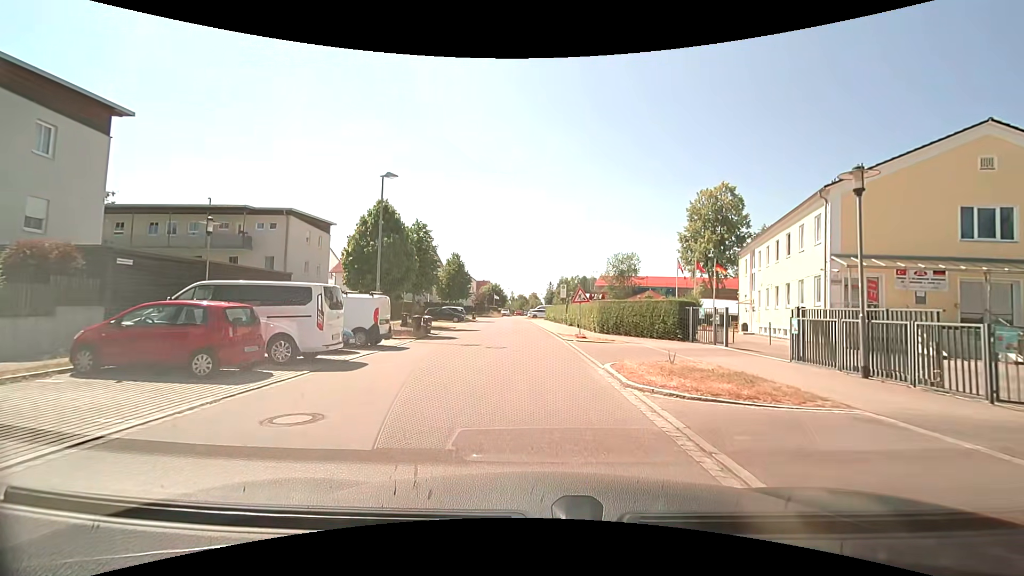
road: residential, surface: asphalt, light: Day
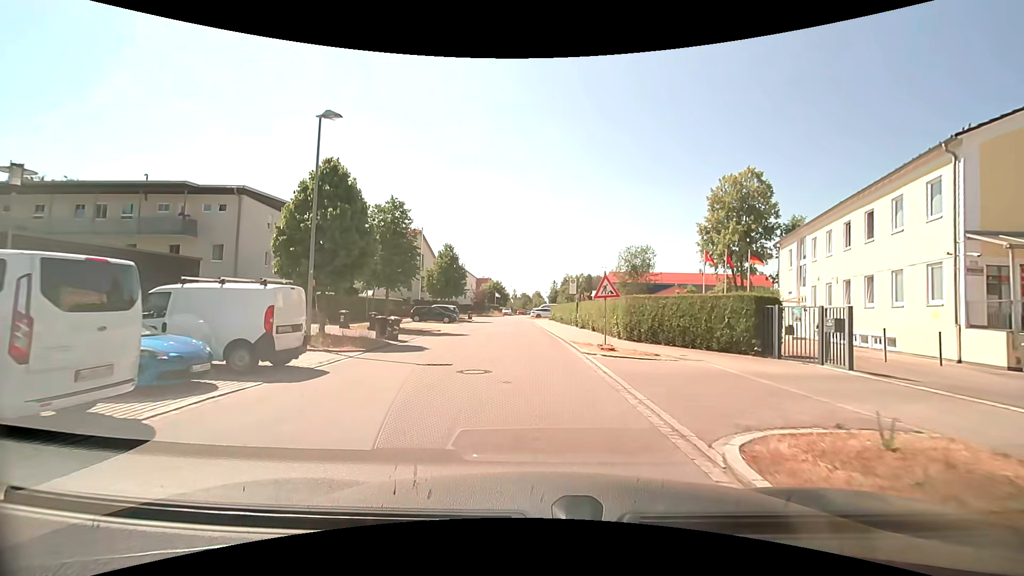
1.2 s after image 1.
(0.0, +7.3) m; 0°
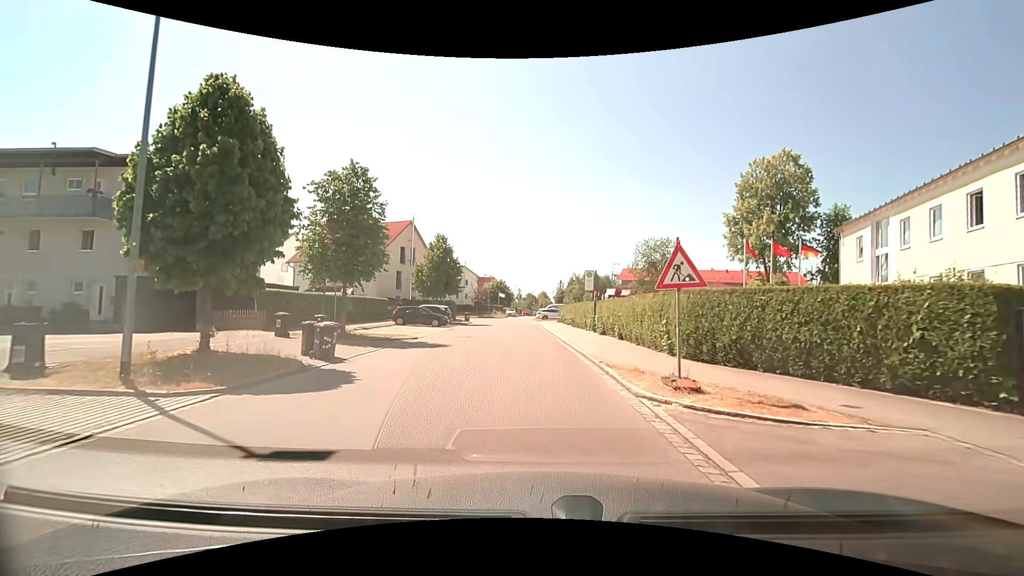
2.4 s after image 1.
(0.0, +7.4) m; 0°
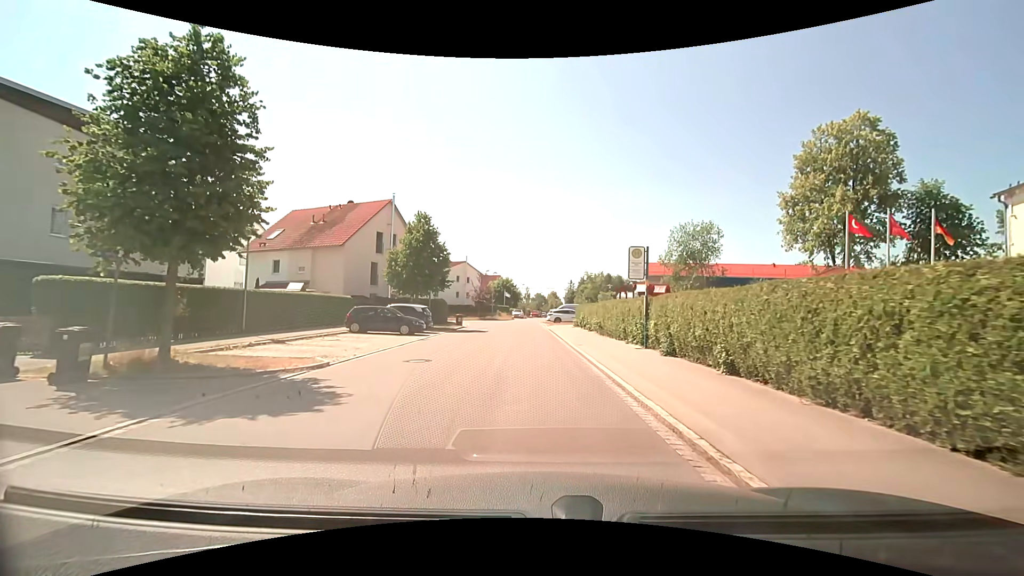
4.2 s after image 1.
(-0.1, +11.0) m; -1°
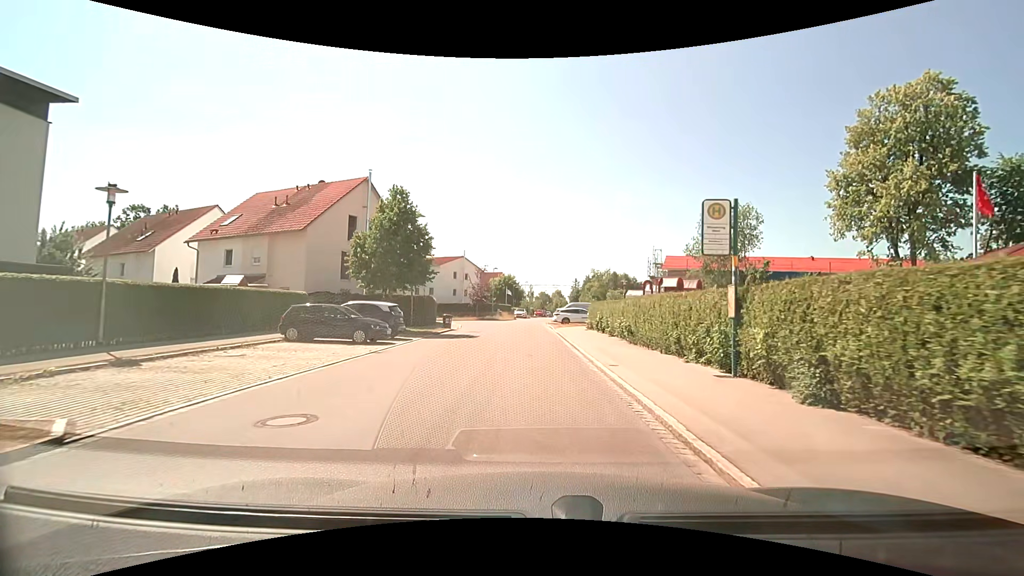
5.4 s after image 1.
(0.0, +7.3) m; -1°
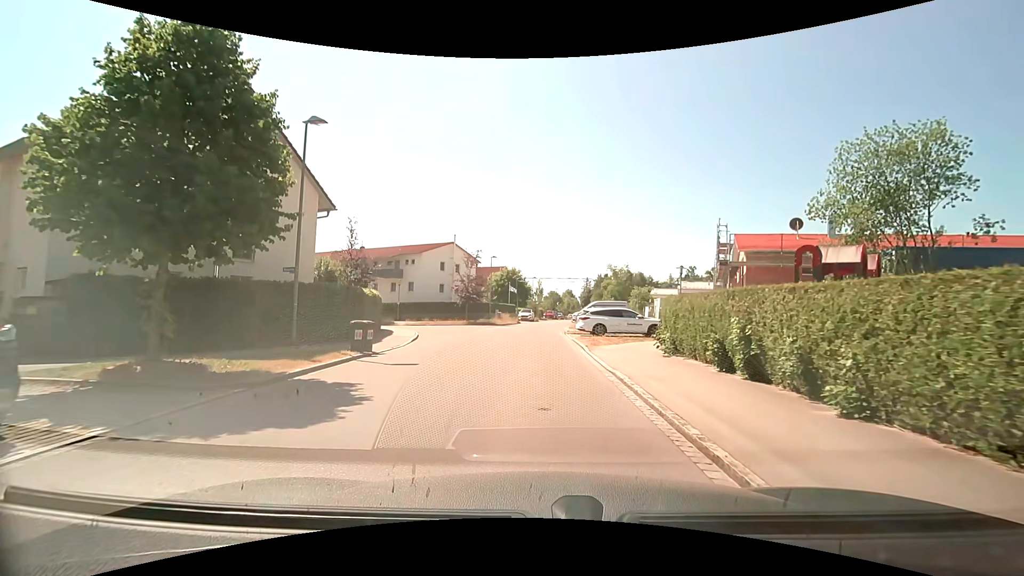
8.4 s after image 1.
(-0.2, +17.7) m; -1°
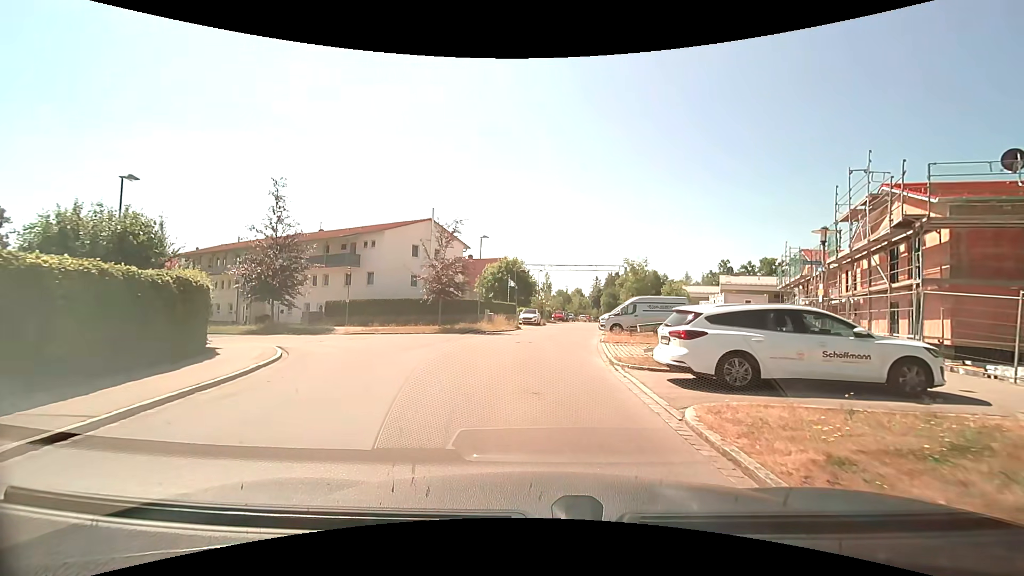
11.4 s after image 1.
(0.0, +16.7) m; -1°
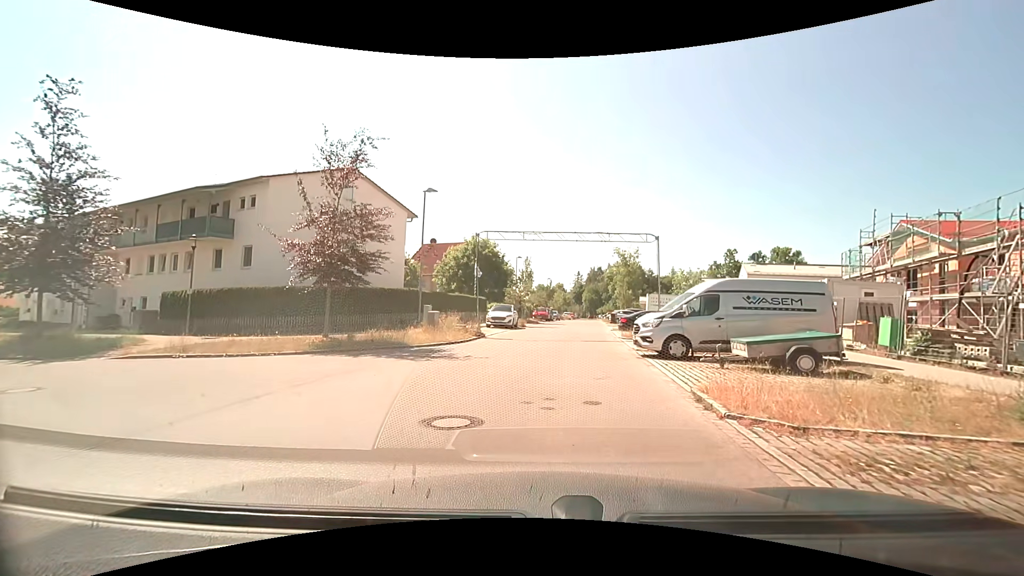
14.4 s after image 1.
(+0.1, +15.8) m; +2°
